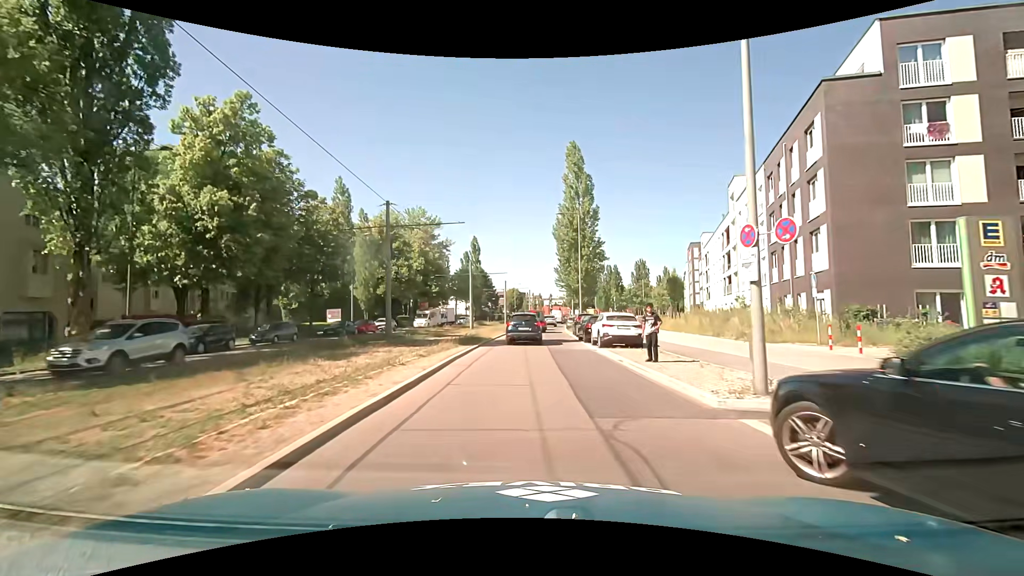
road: secondary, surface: asphalt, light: Day
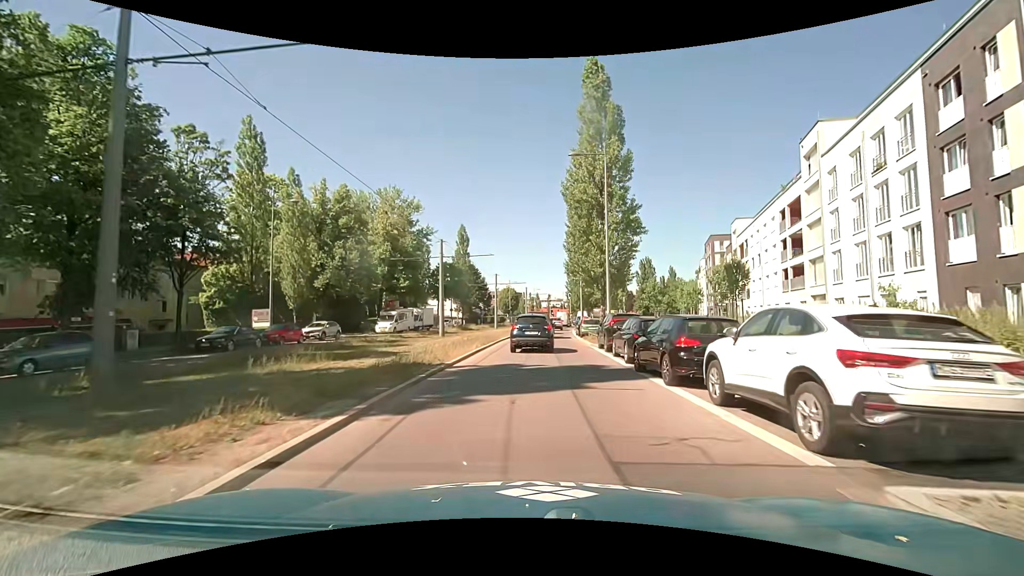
(+0.2, +16.0) m; +1°
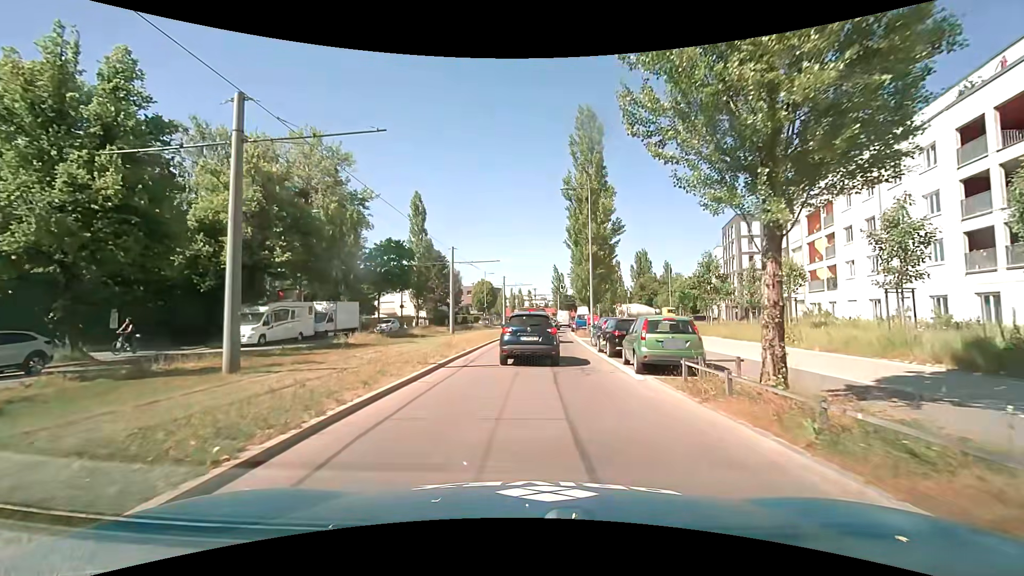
(+0.5, +23.2) m; +2°
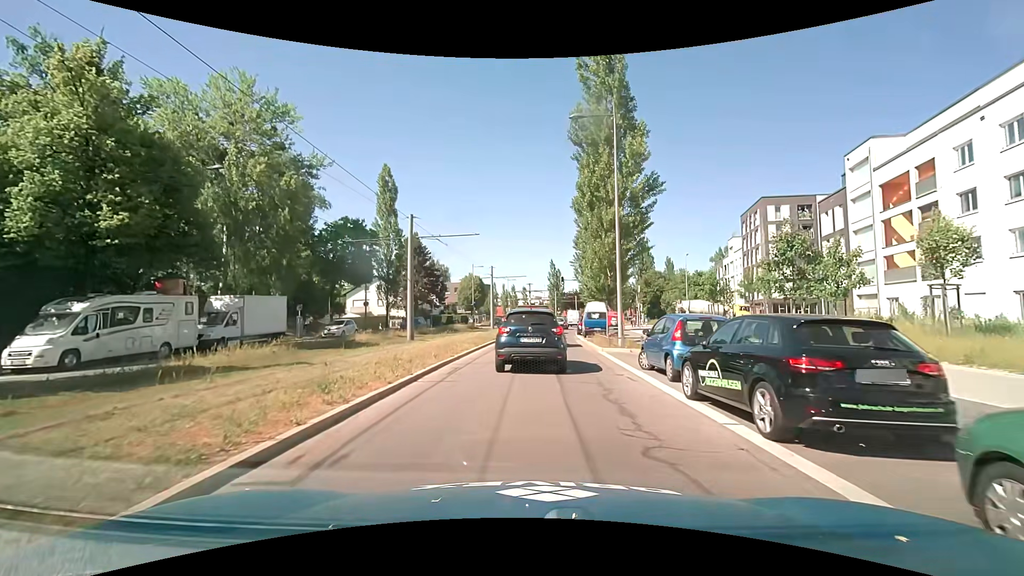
(+0.1, +12.1) m; +1°
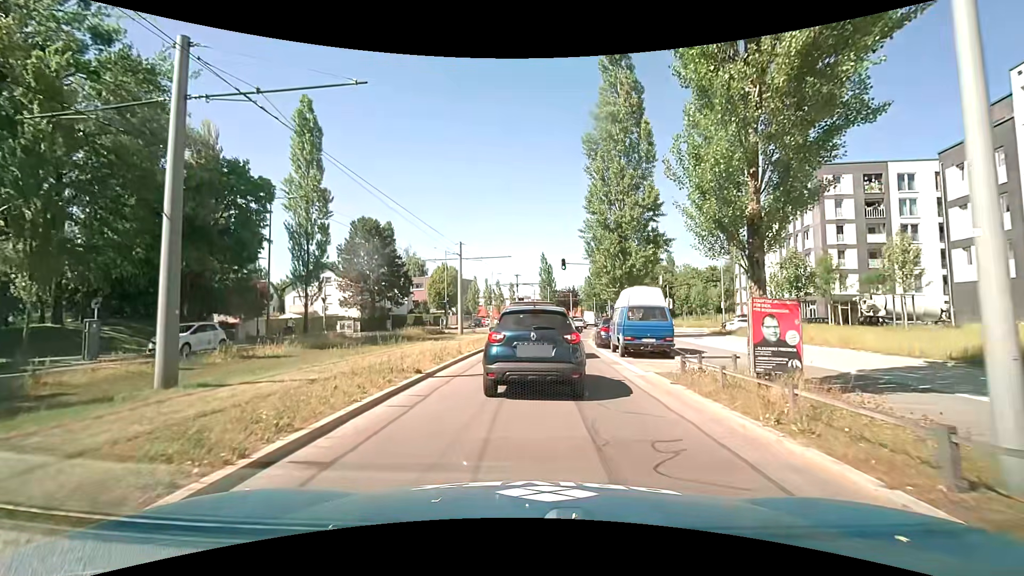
(+0.2, +17.6) m; +1°
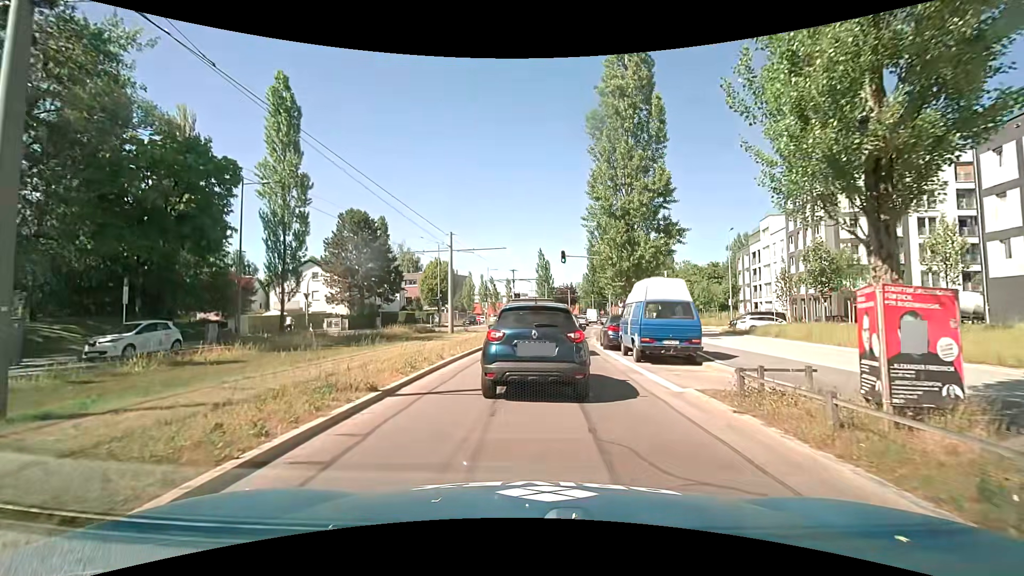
(0.0, +3.0) m; +1°
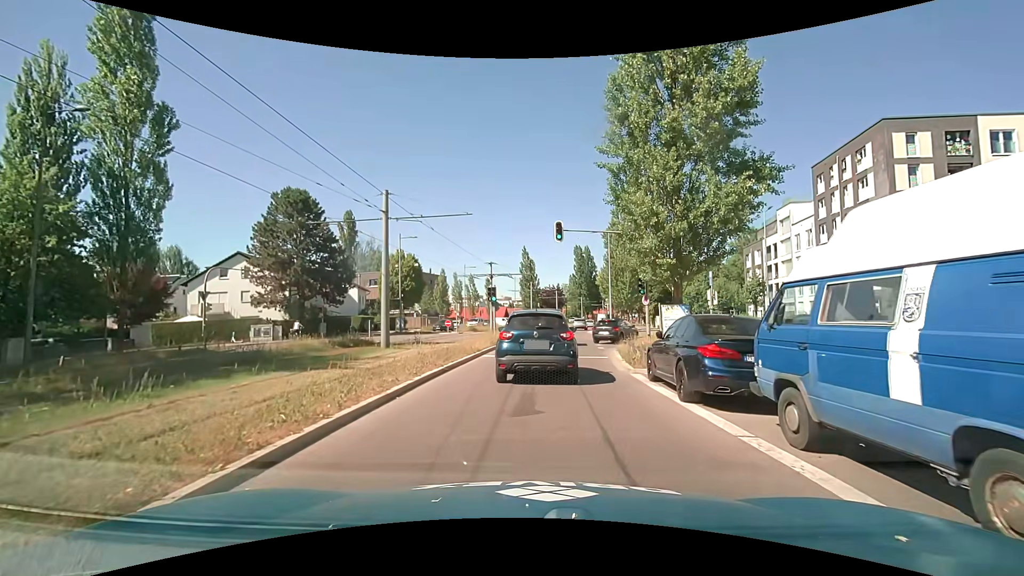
(0.0, +12.1) m; +1°
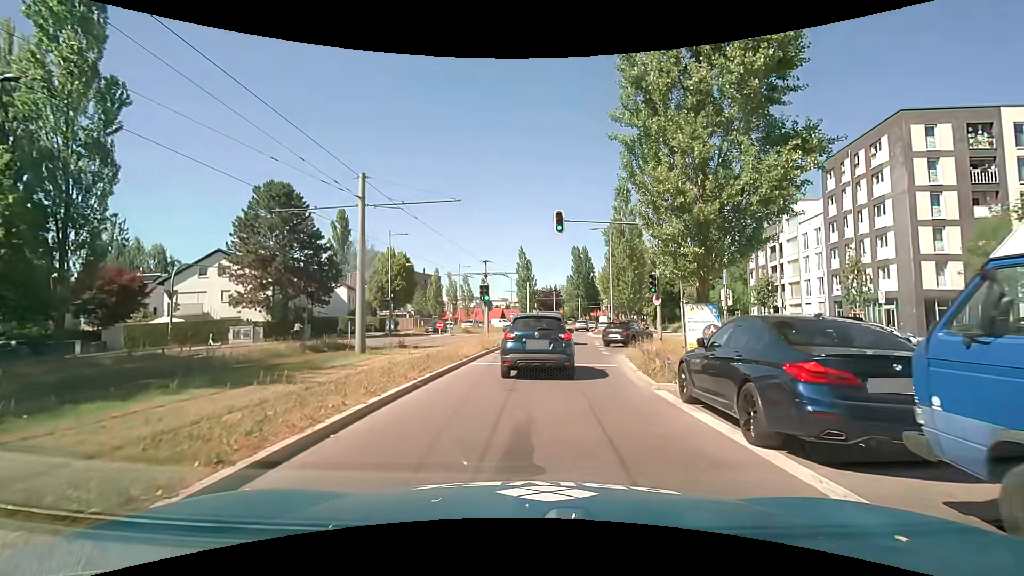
(0.0, +2.8) m; 0°
(0, +10) (+1, +20) (+2, +30) (+3, +40) (+4, +50) (+6, +60) (+7, +70) (+9, +79) (+11, +89) (+13, +99) m
